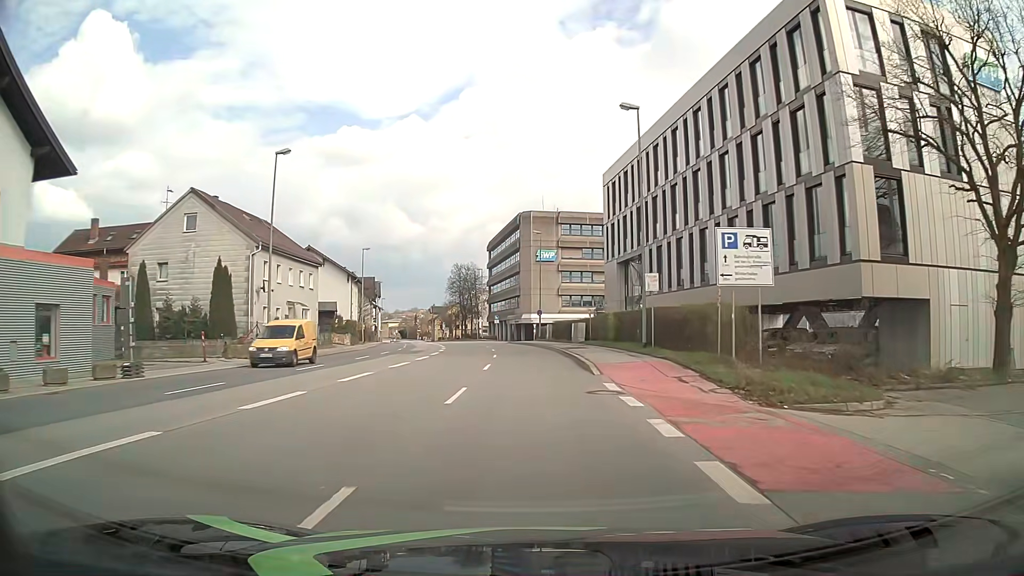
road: primary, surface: asphalt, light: Day
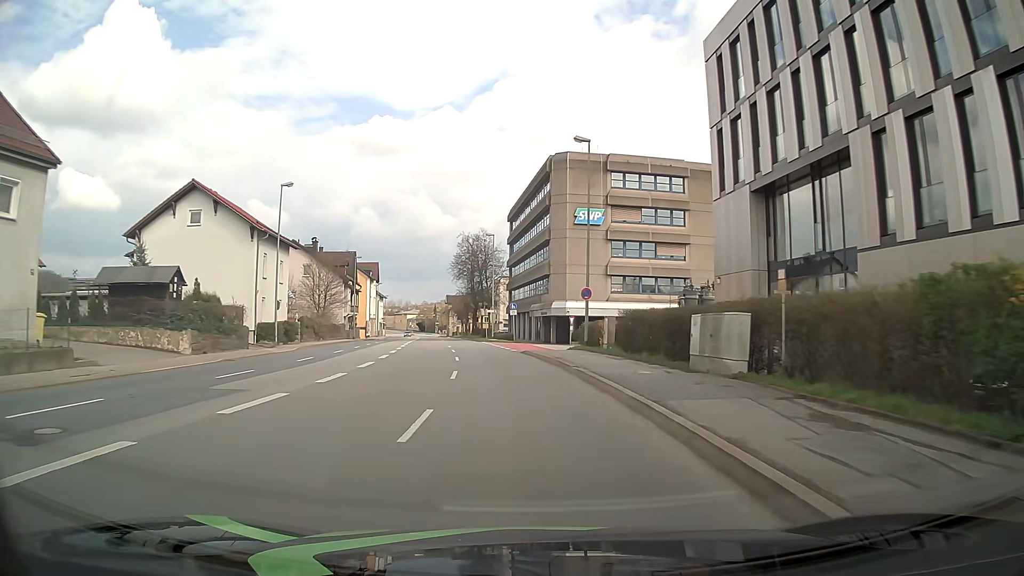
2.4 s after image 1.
(-0.5, +31.2) m; -3°
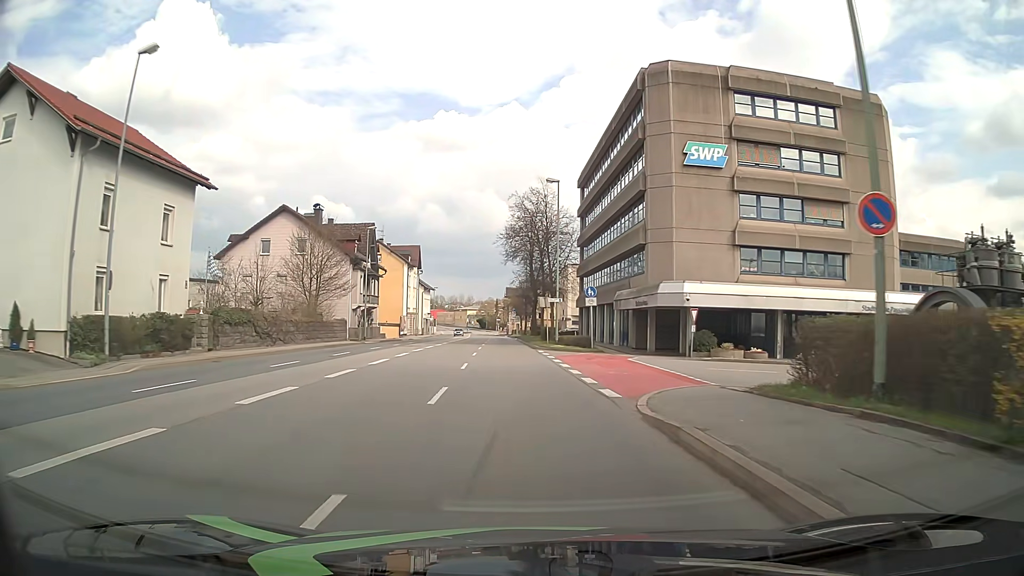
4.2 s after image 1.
(-1.0, +23.5) m; -6°
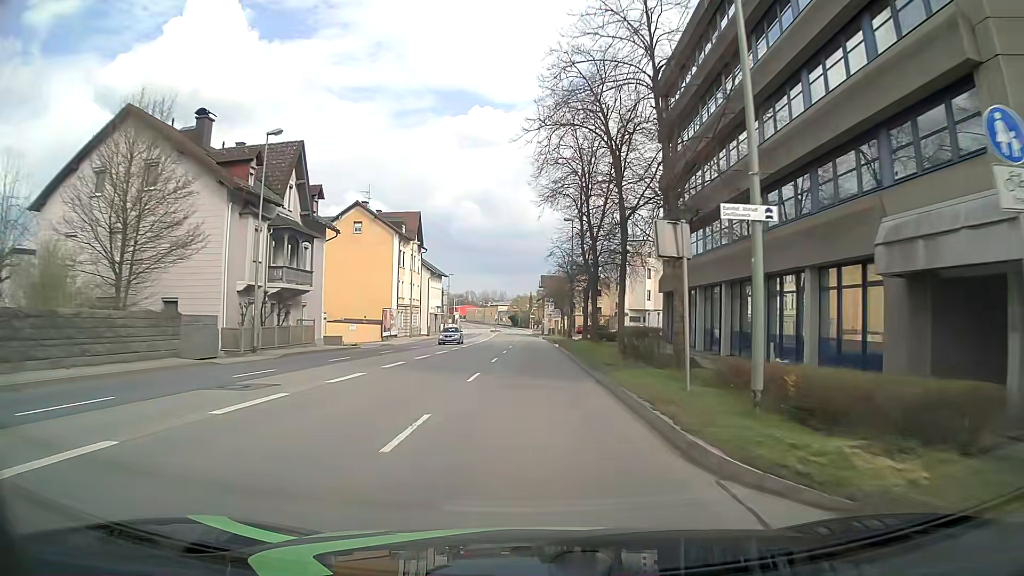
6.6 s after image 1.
(-0.9, +31.4) m; -3°
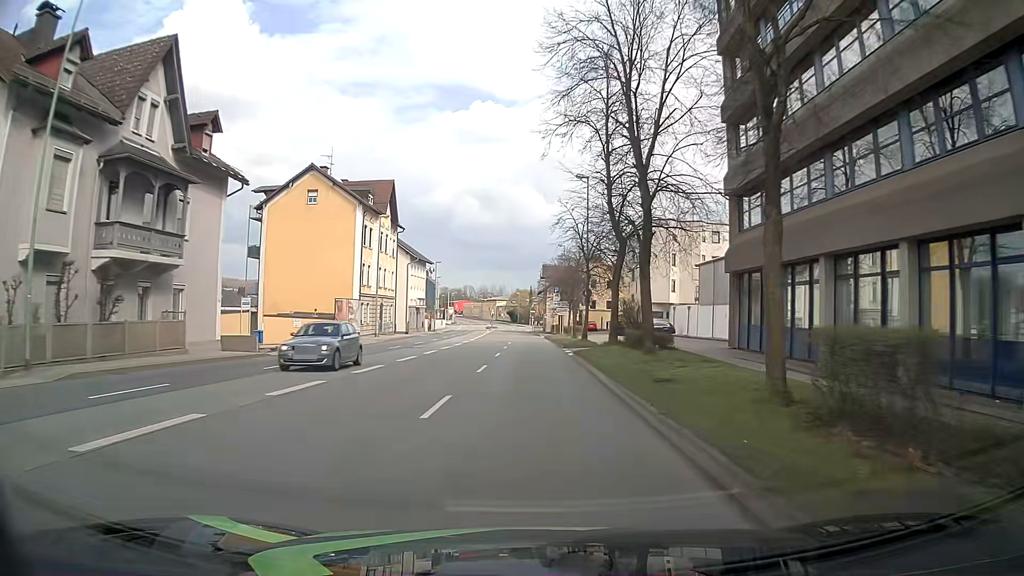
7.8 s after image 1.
(-0.1, +15.7) m; -1°
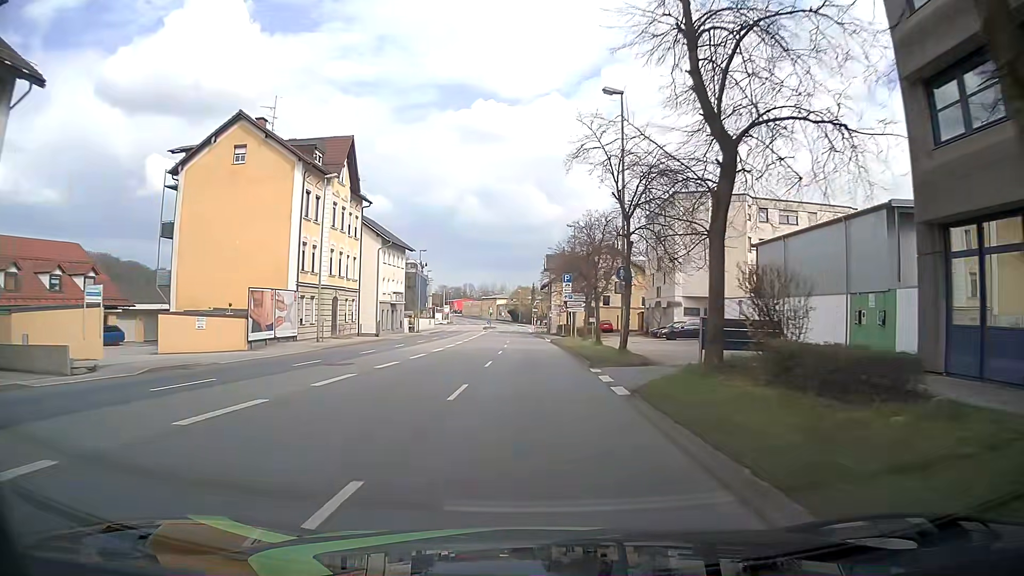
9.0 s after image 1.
(+0.1, +15.7) m; 0°
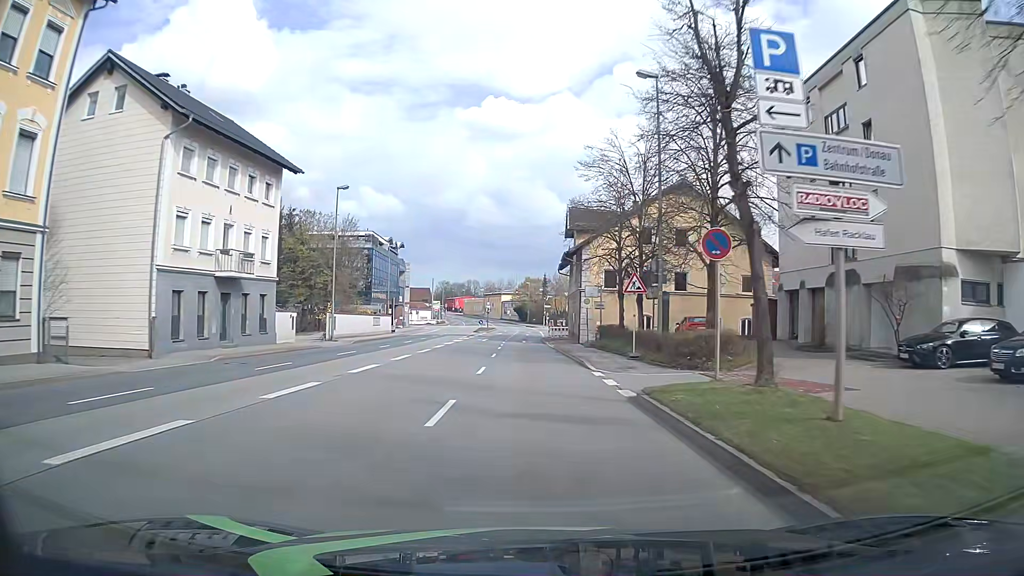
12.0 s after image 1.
(0.0, +39.2) m; 0°
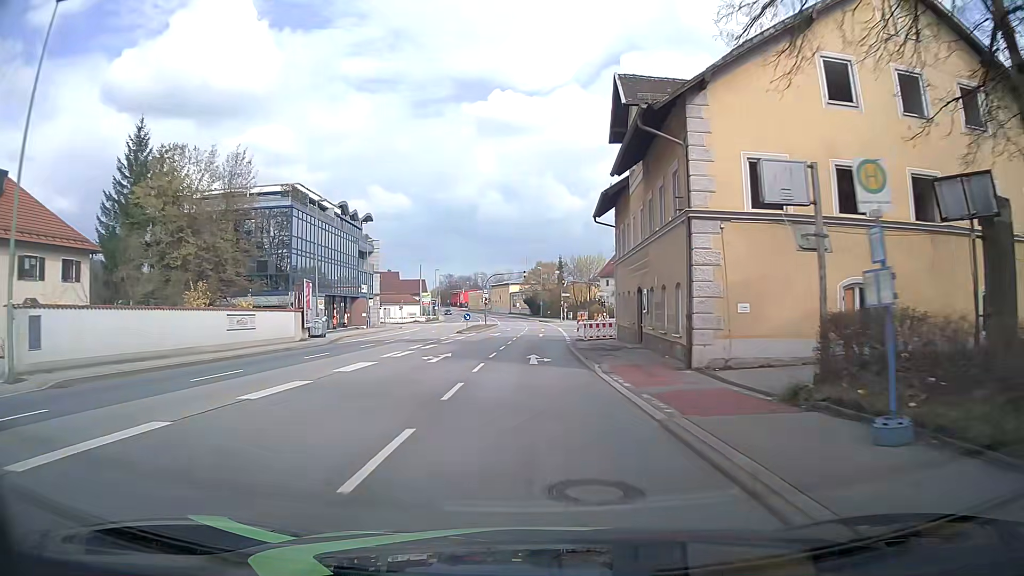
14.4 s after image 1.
(-0.2, +30.5) m; -2°
(0, +10) (0, +20) (0, +30) (+1, +40) (+1, +50) (+1, +60) (+1, +70) (+1, +80) (+1, +90) (+1, +100) m
